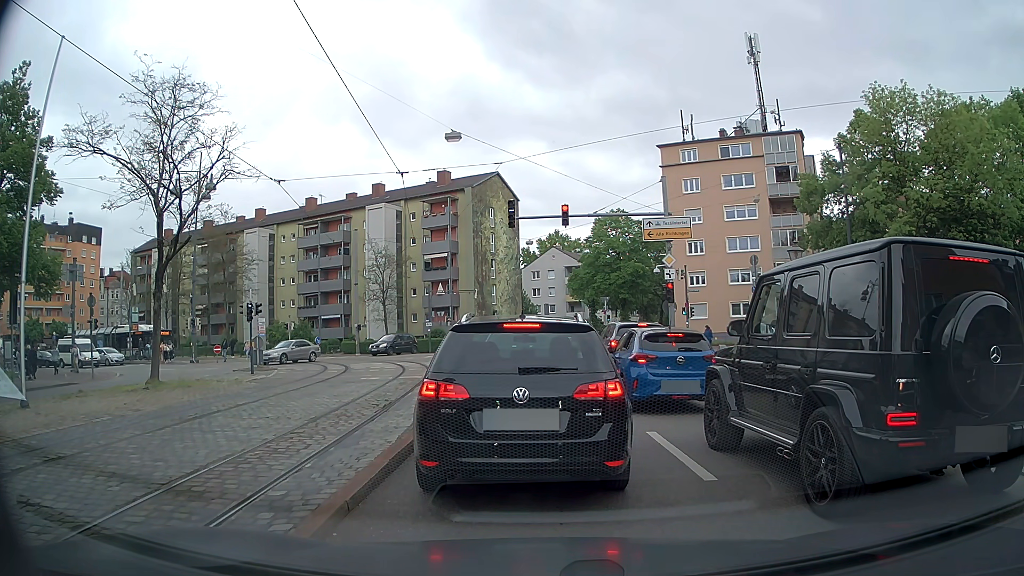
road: tertiary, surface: asphalt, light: Day
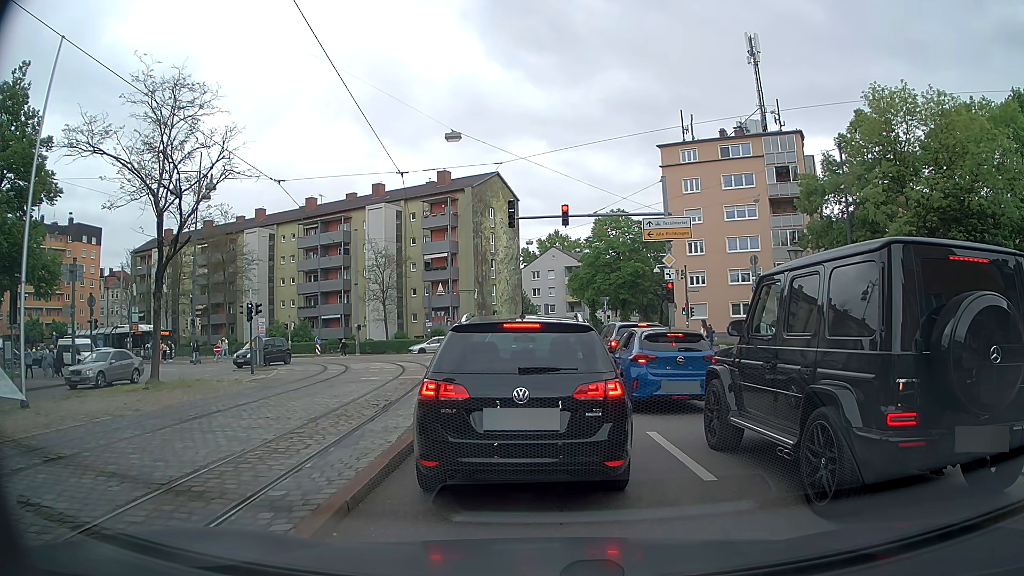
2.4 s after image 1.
(0.0, 0.0) m; 0°
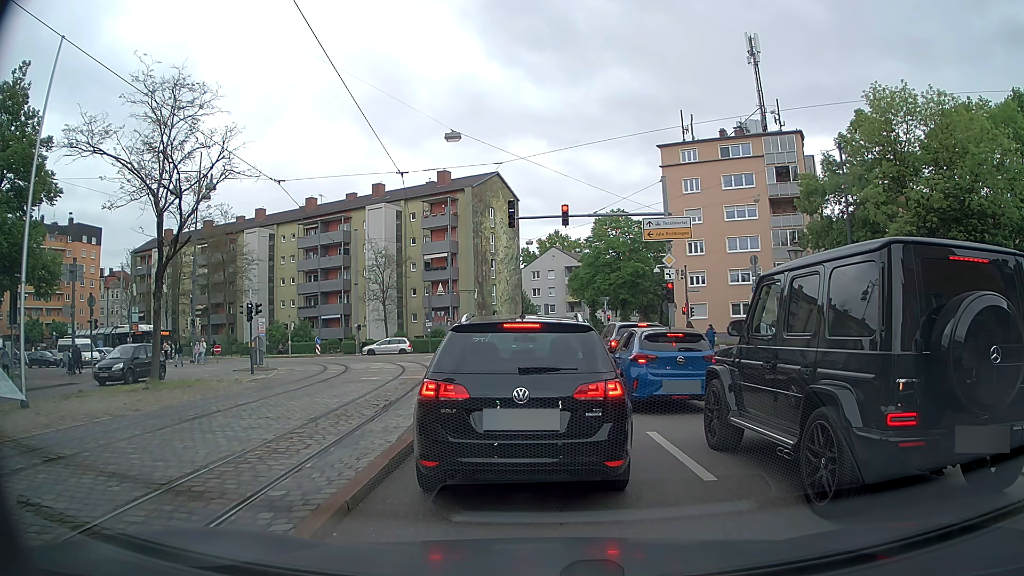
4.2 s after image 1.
(0.0, 0.0) m; 0°
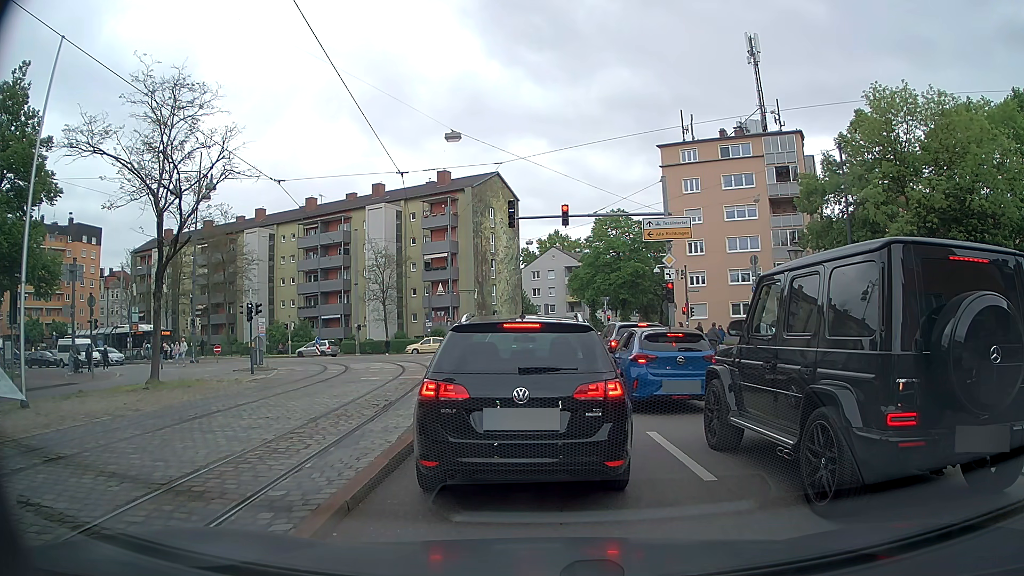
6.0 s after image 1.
(0.0, 0.0) m; 0°
(0, +10) (0, +20) (-1, +30) (-1, +40) (-5, +49) (-13, +56) (-22, +60) (-31, +63) (-41, +66) (-50, +69) m
